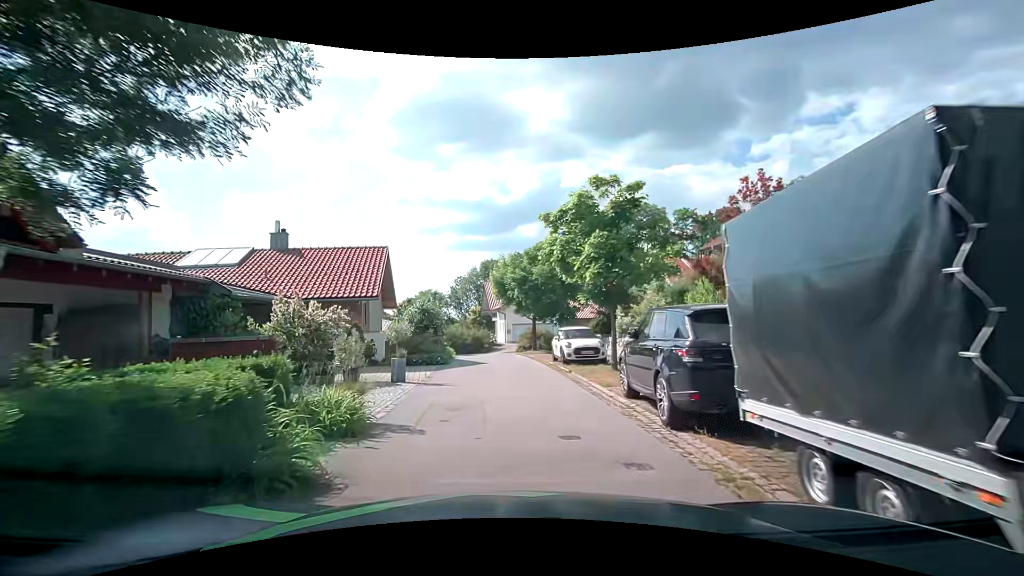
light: Day
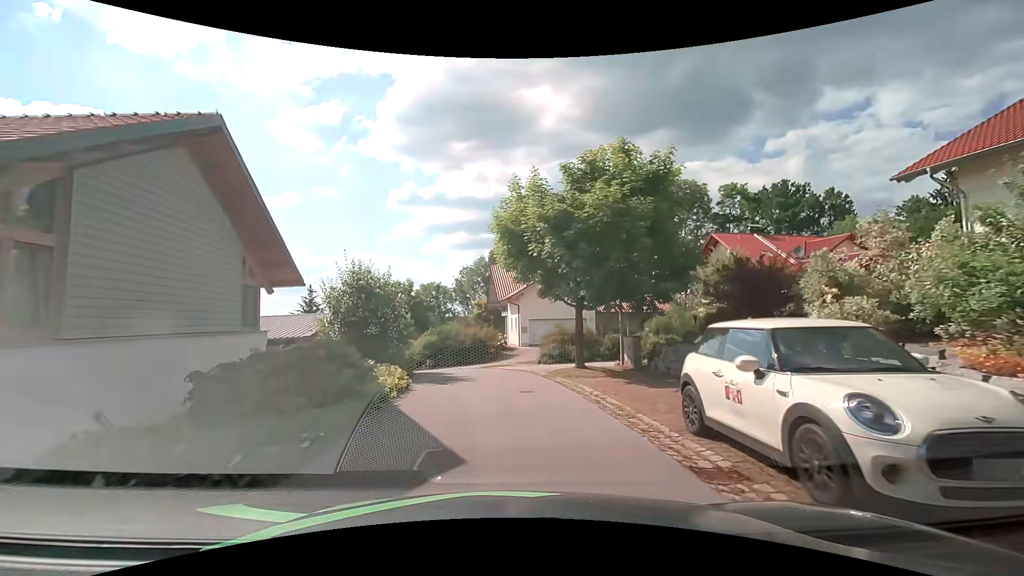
(-0.6, +15.2) m; -4°
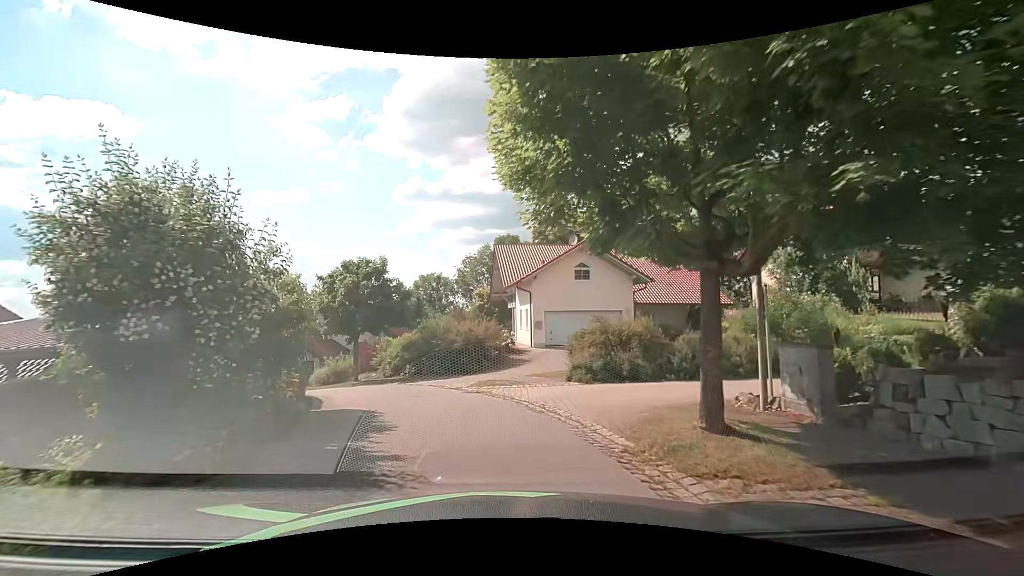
(+0.1, +9.7) m; 0°
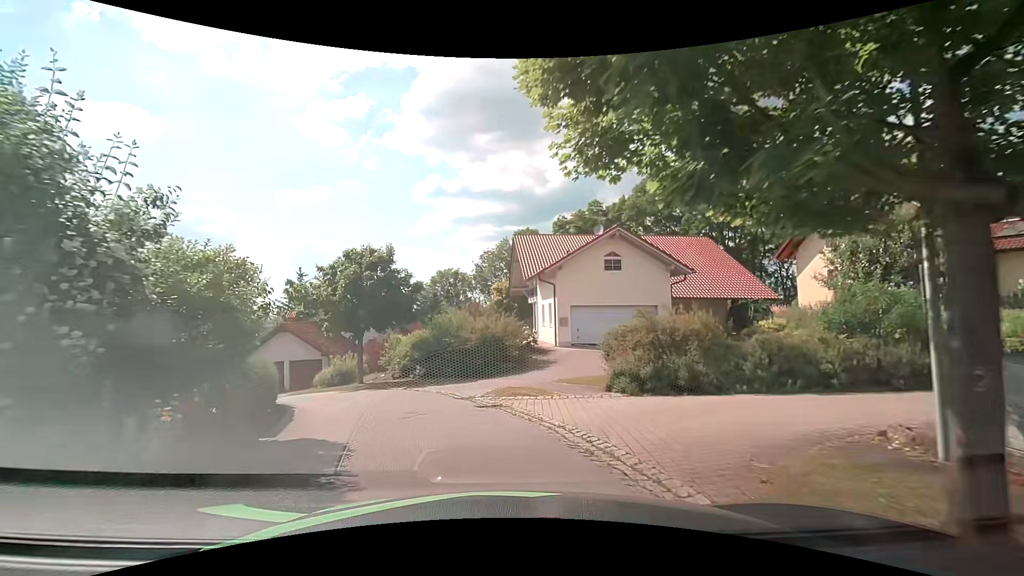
(-0.1, +3.0) m; -1°
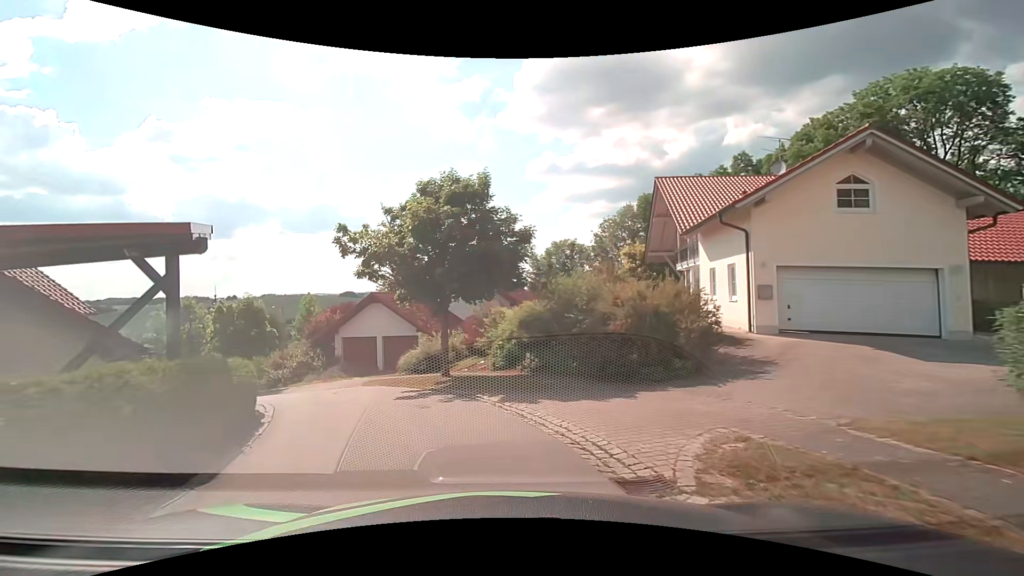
(-1.2, +8.6) m; -14°
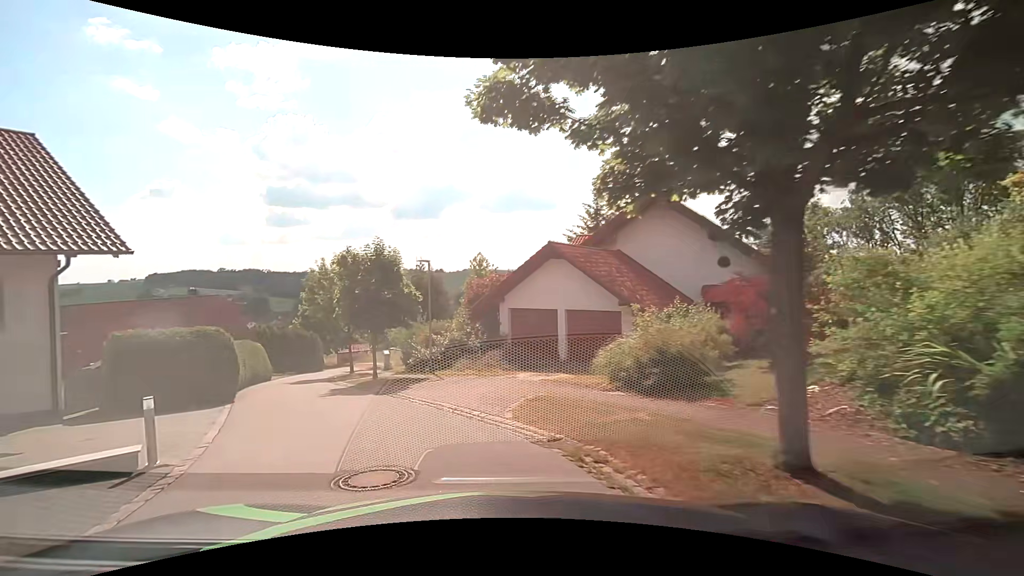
(-2.3, +12.0) m; -22°
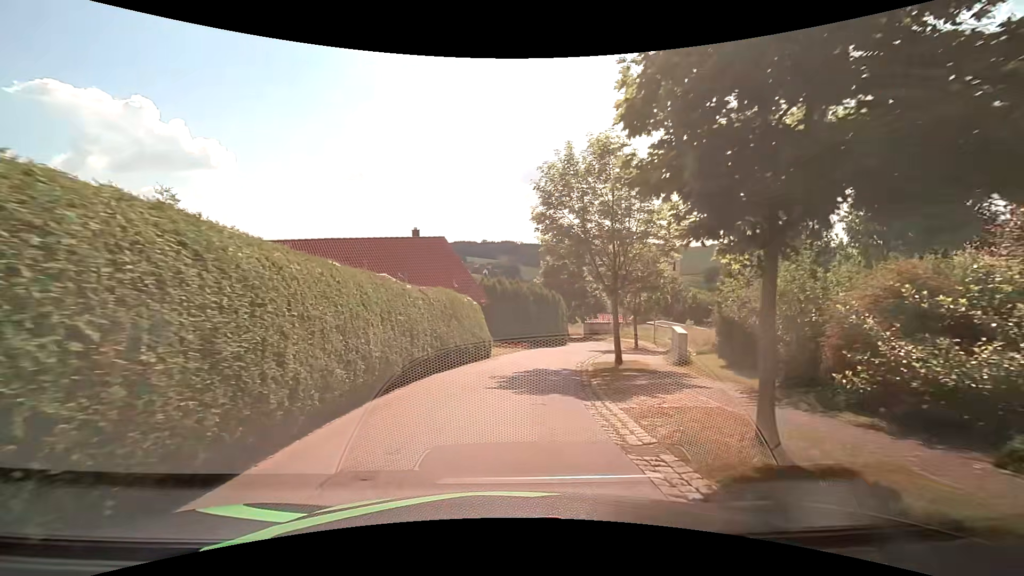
(-5.0, +16.3) m; -27°
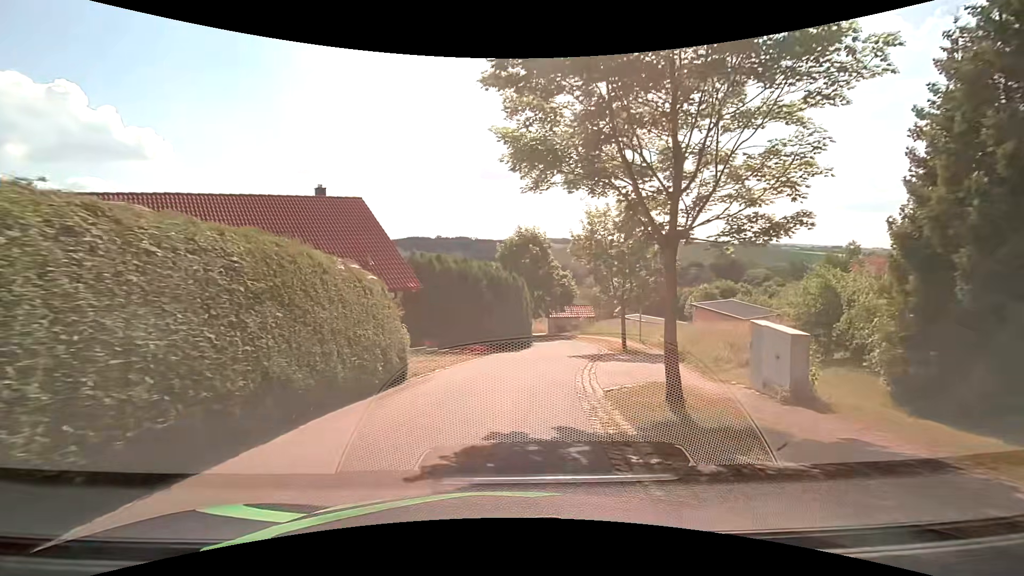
(+0.4, +9.9) m; +5°
